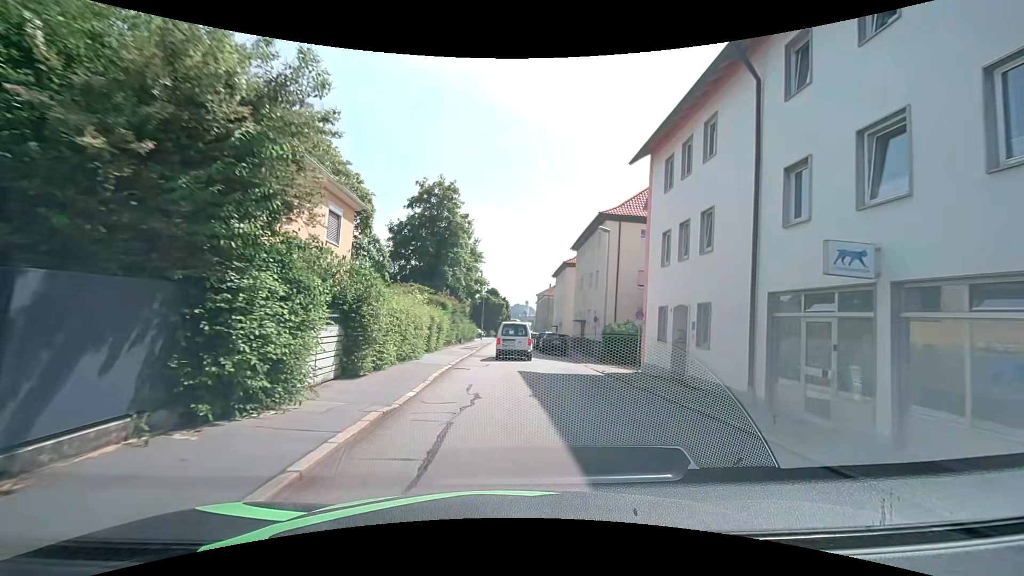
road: residential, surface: asphalt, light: Day
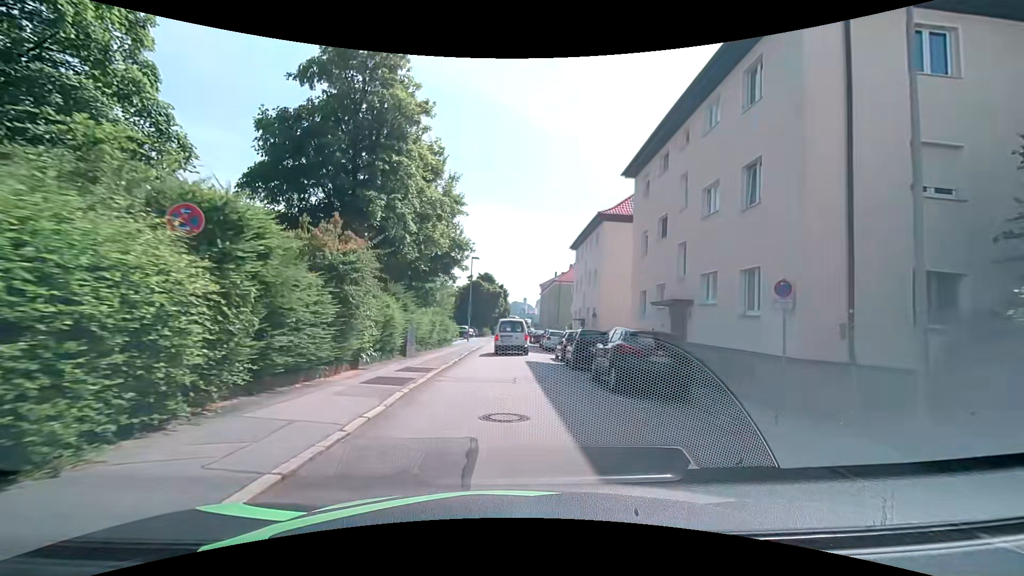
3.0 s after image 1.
(-0.1, +23.3) m; 0°
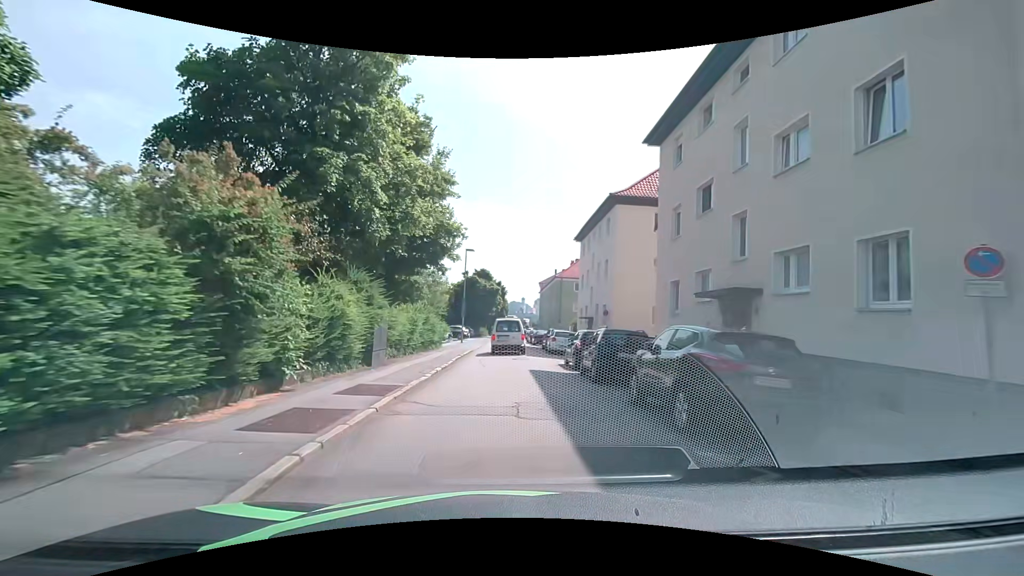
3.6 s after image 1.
(0.0, +4.8) m; +1°
(0, +10) (0, +20) (0, +30) (-1, +40) (-1, +50) (-1, +60) (-1, +70) (-1, +80) (-1, +90) (-1, +100) m
